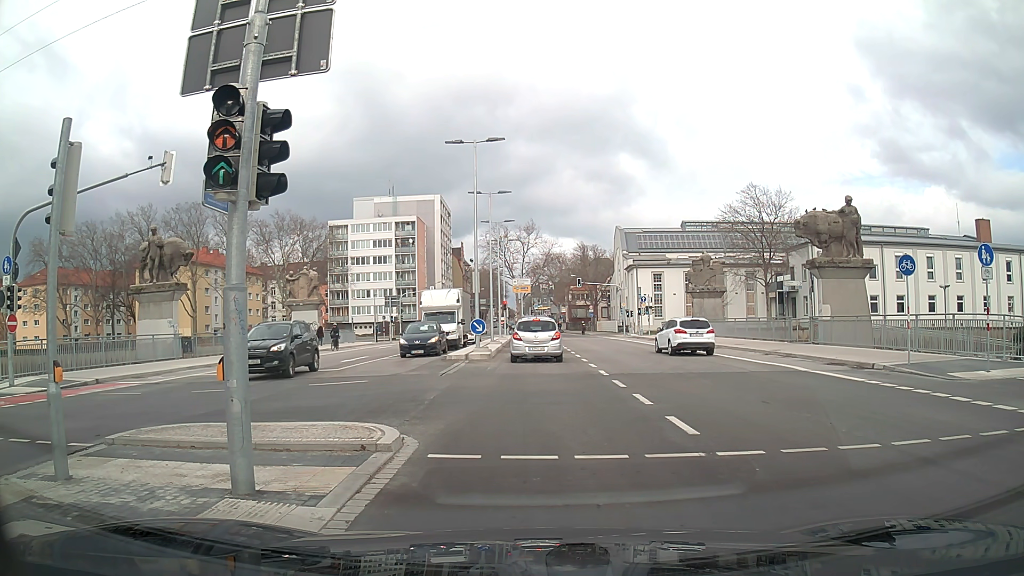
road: secondary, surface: asphalt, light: Day
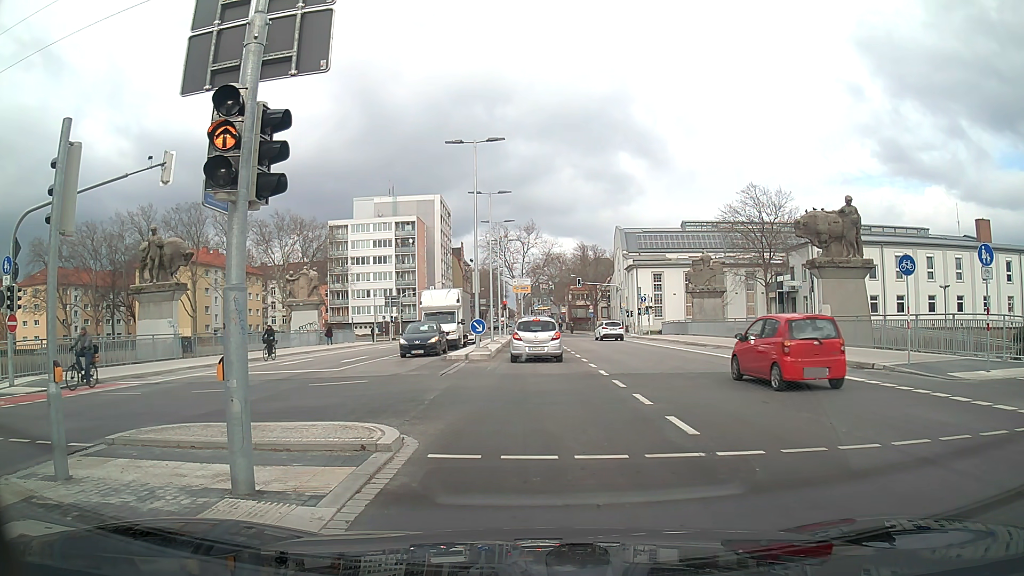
(0.0, 0.0) m; 0°
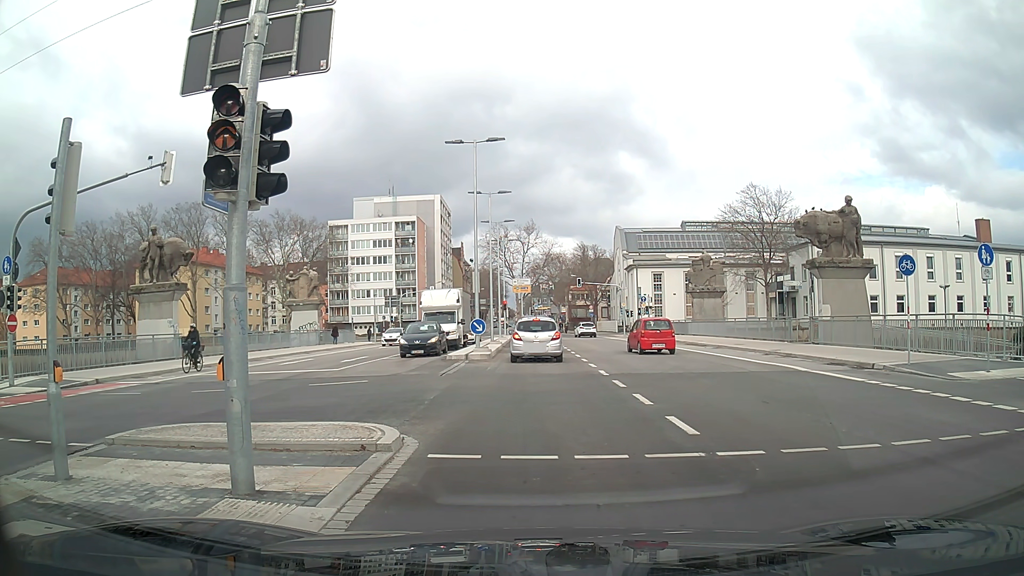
(0.0, 0.0) m; 0°
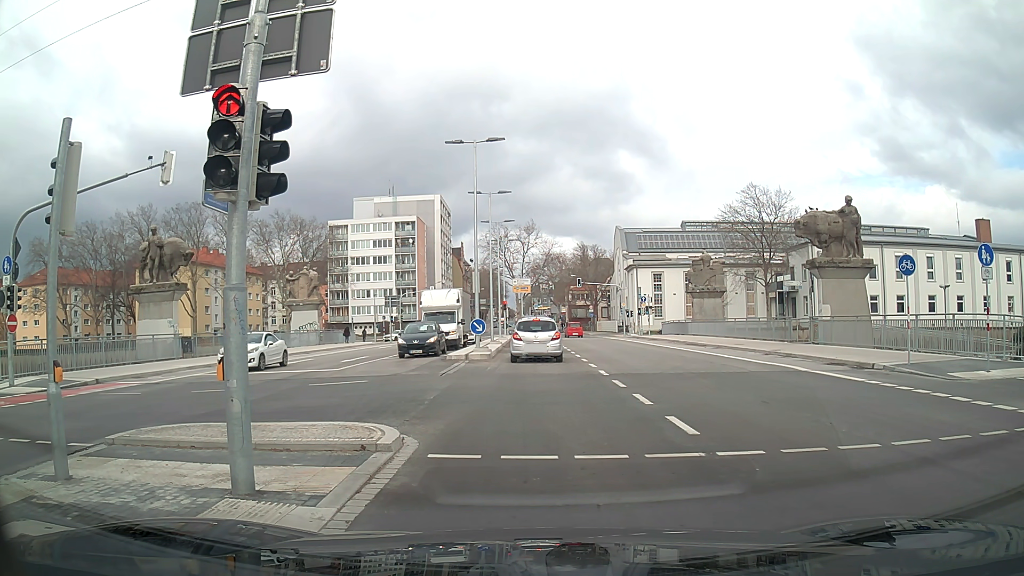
(0.0, 0.0) m; 0°
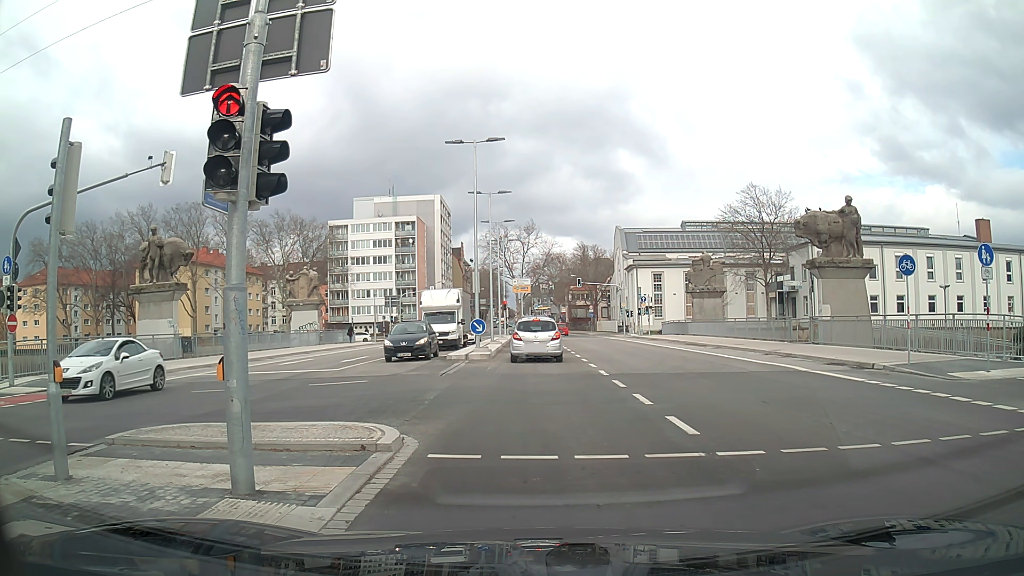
(0.0, 0.0) m; 0°
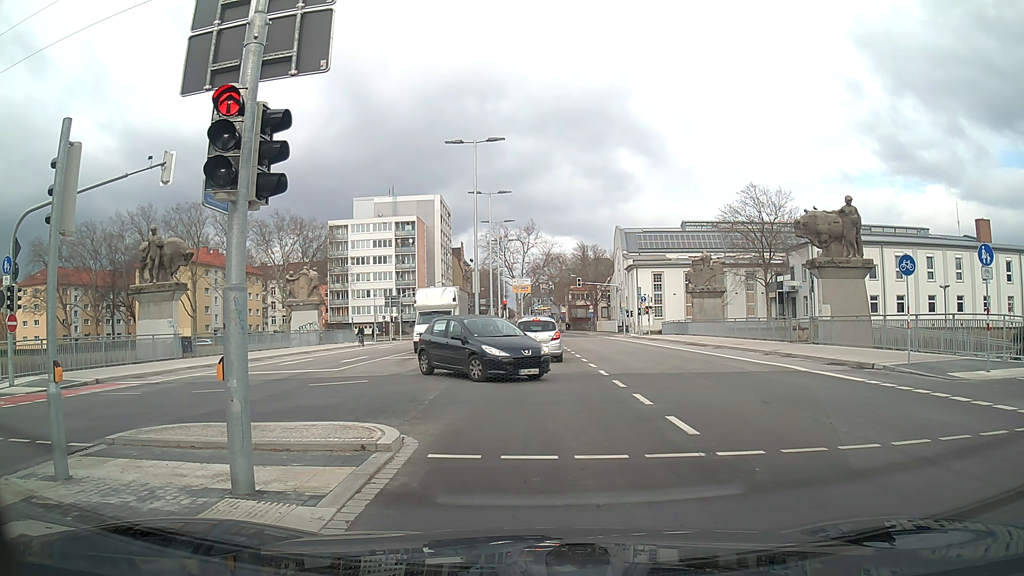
(0.0, 0.0) m; 0°
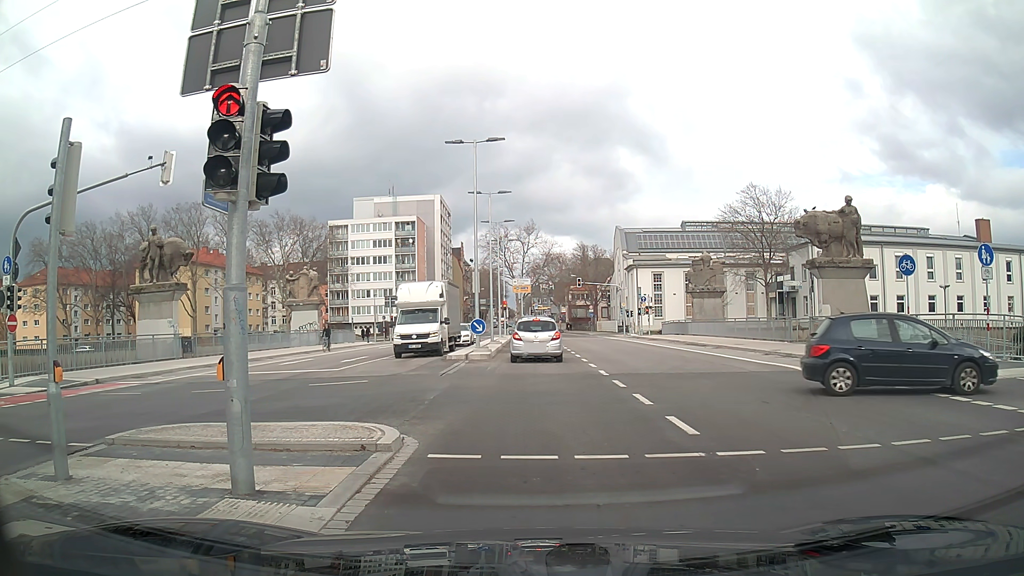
(0.0, 0.0) m; 0°
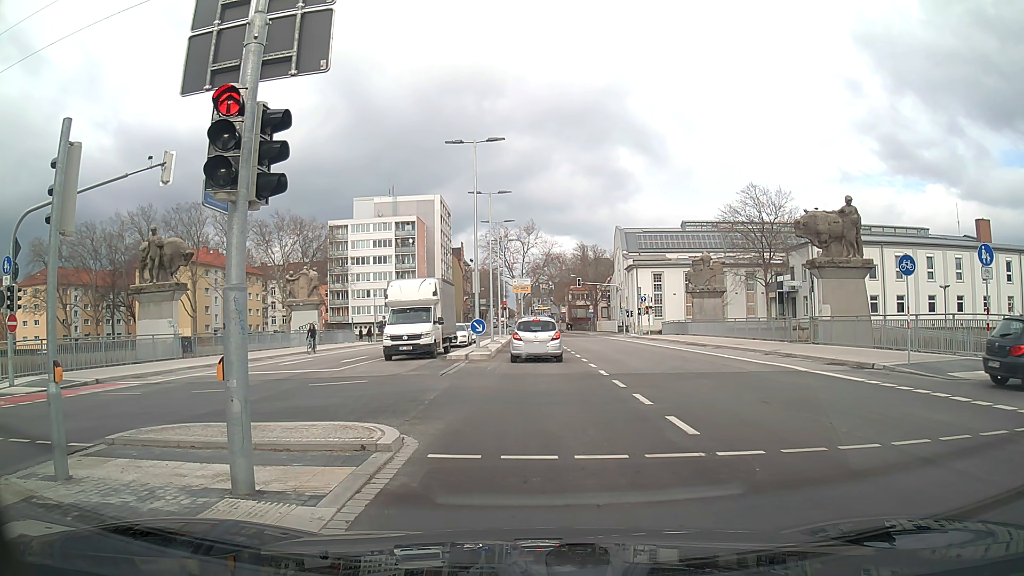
(0.0, 0.0) m; 0°
(0, +10) (0, +20) (0, +30) (-1, +40) (-1, +50) (-1, +60) (-6, +69) (-14, +73) (-24, +74) (-34, +74) m
